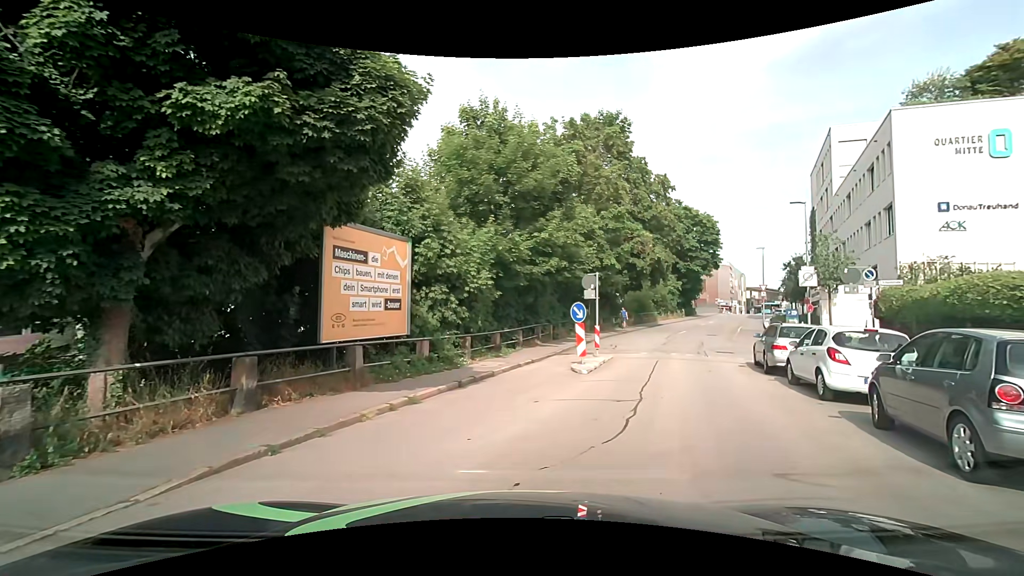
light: Day
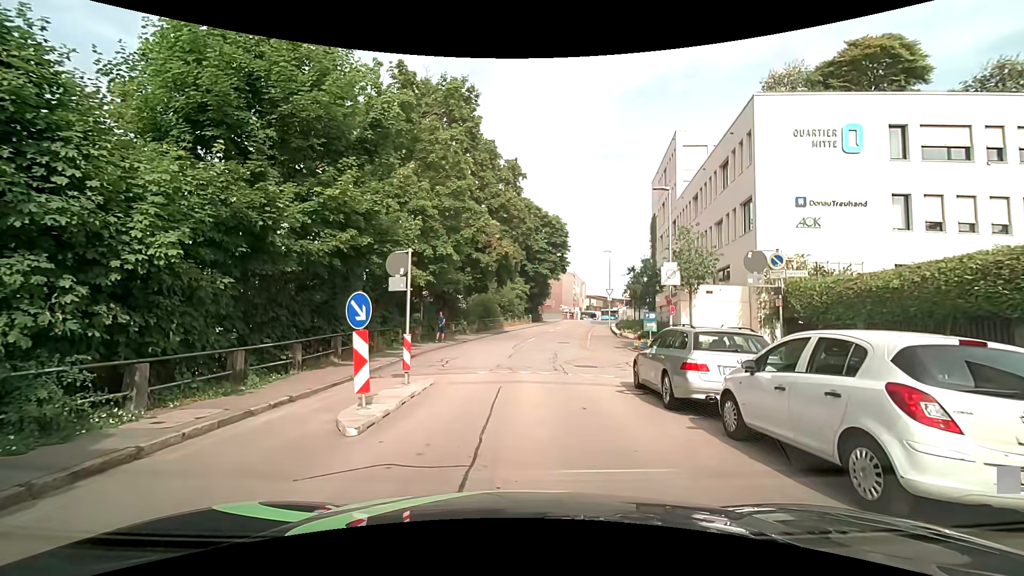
(+1.1, +7.0) m; +14°
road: residential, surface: asphalt
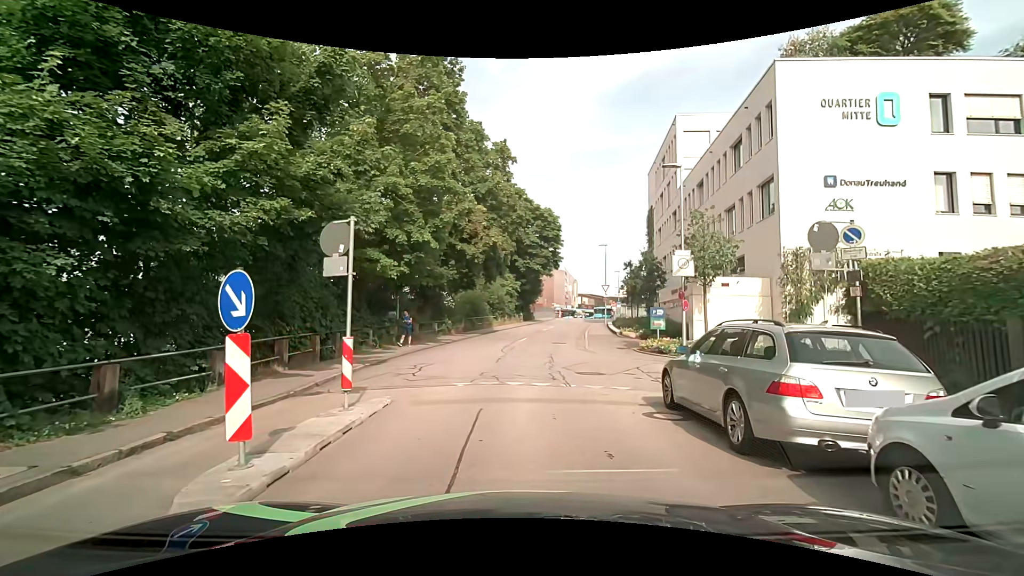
(+0.1, +3.3) m; +2°
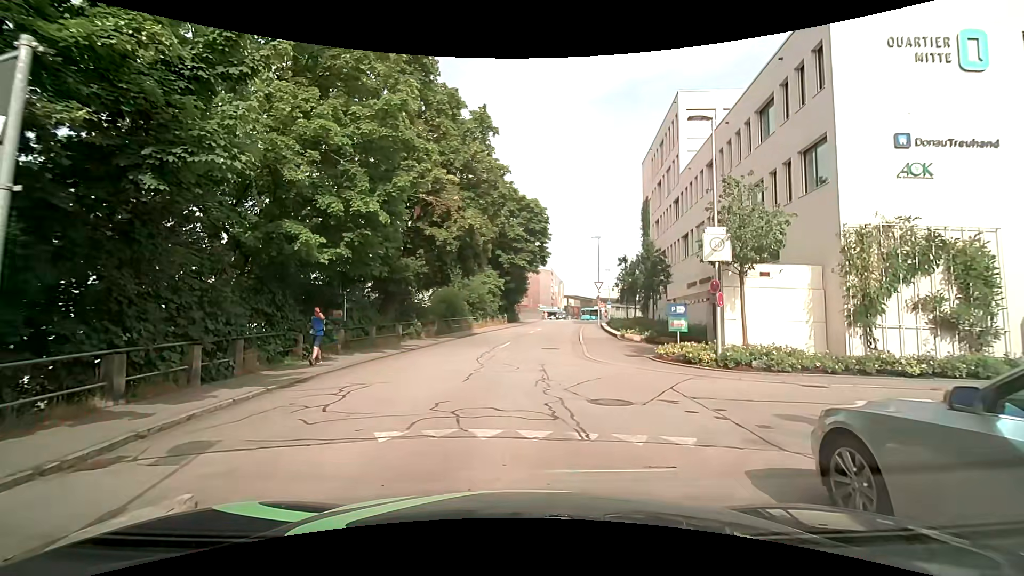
(+0.1, +5.3) m; +2°
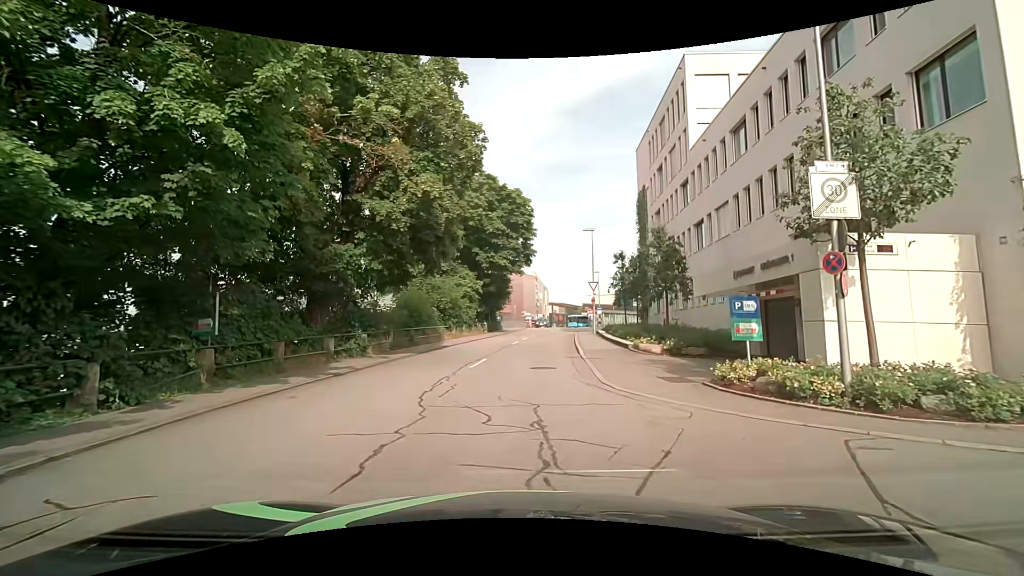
(+0.1, +6.9) m; +3°
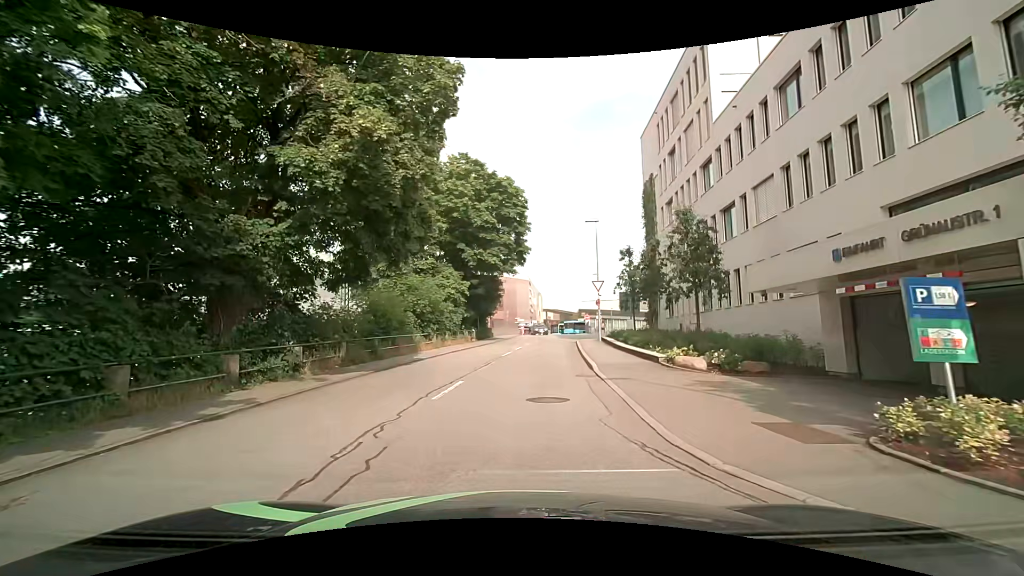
(-0.1, +5.6) m; -1°
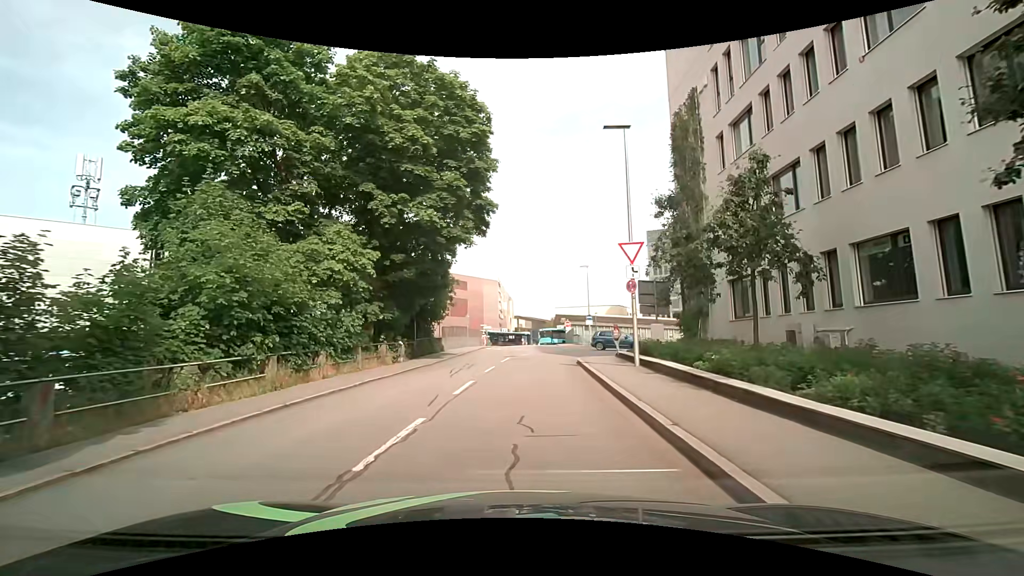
(+0.5, +16.6) m; +3°
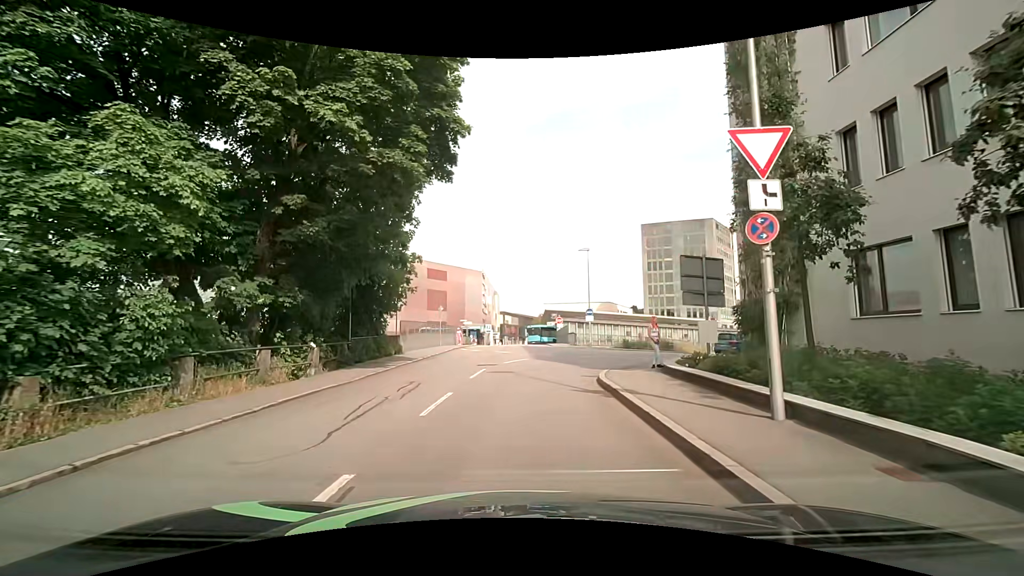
(+0.2, +9.0) m; +2°
(0, +10) (+1, +20) (+7, +28) (+14, +34) (+21, +42) (+26, +50) (+30, +60) (+35, +68) (+40, +77) (+46, +85) m
